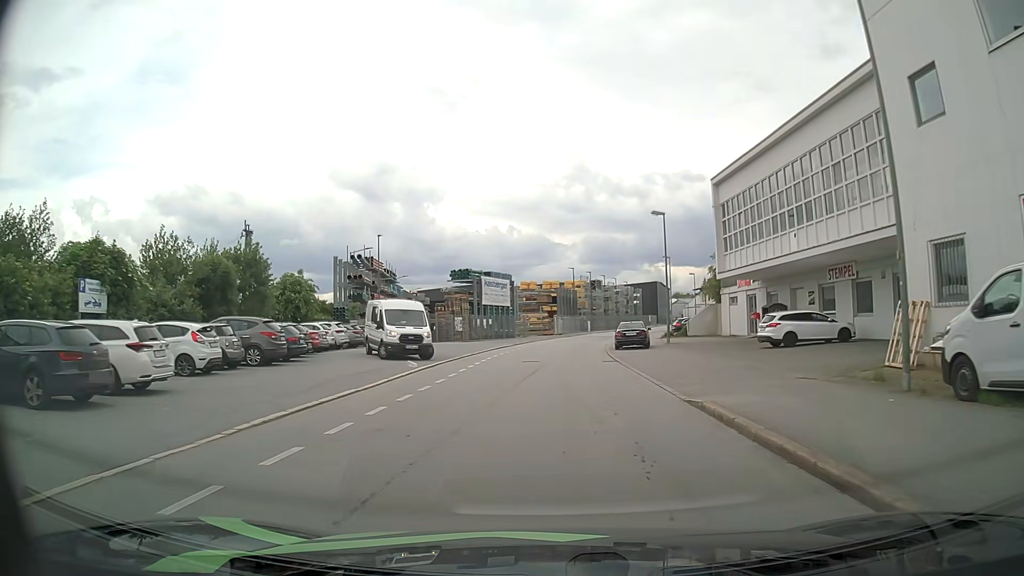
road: residential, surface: asphalt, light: Day
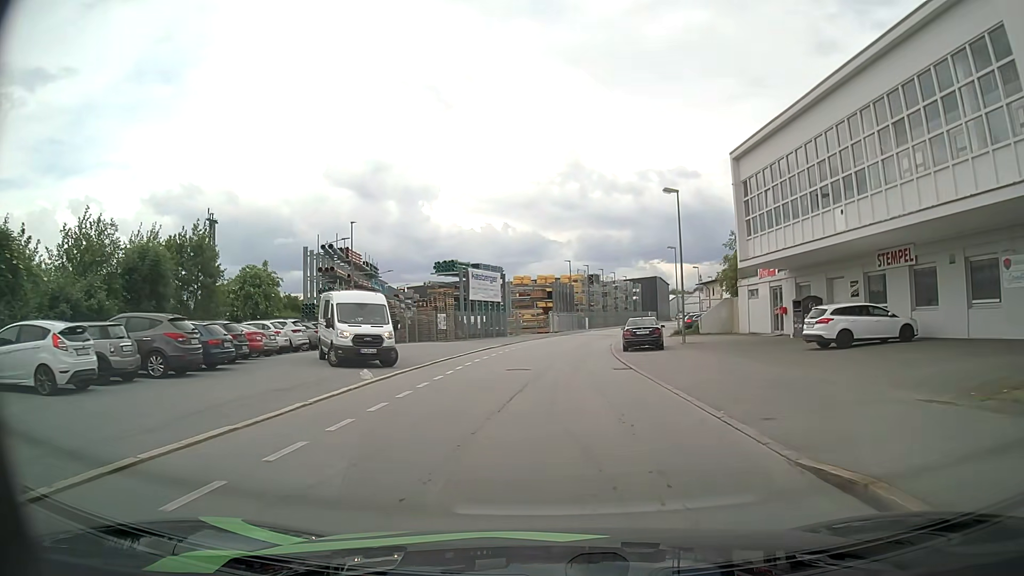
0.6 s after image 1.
(0.0, +6.0) m; 0°
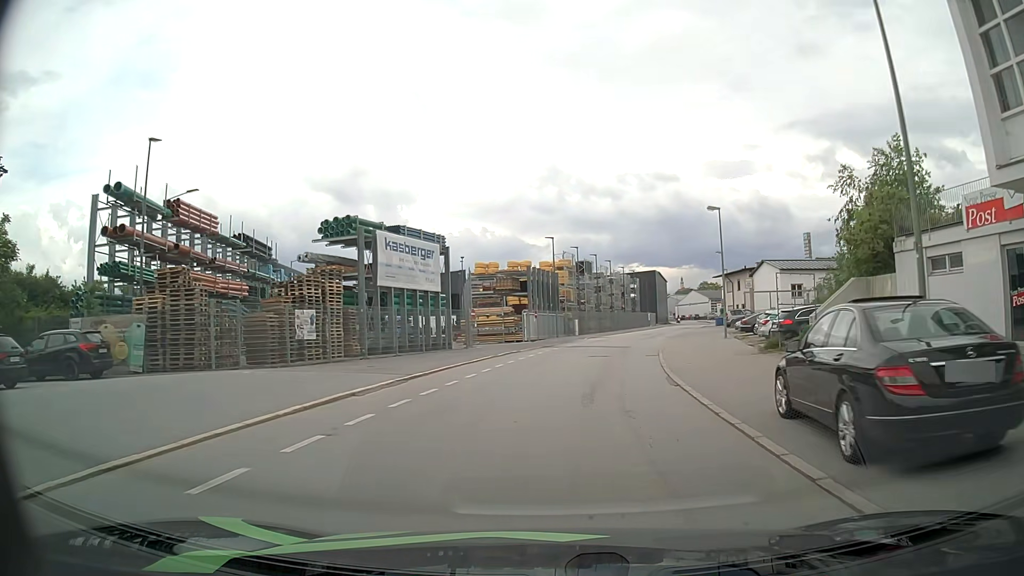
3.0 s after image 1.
(+0.3, +23.8) m; +2°
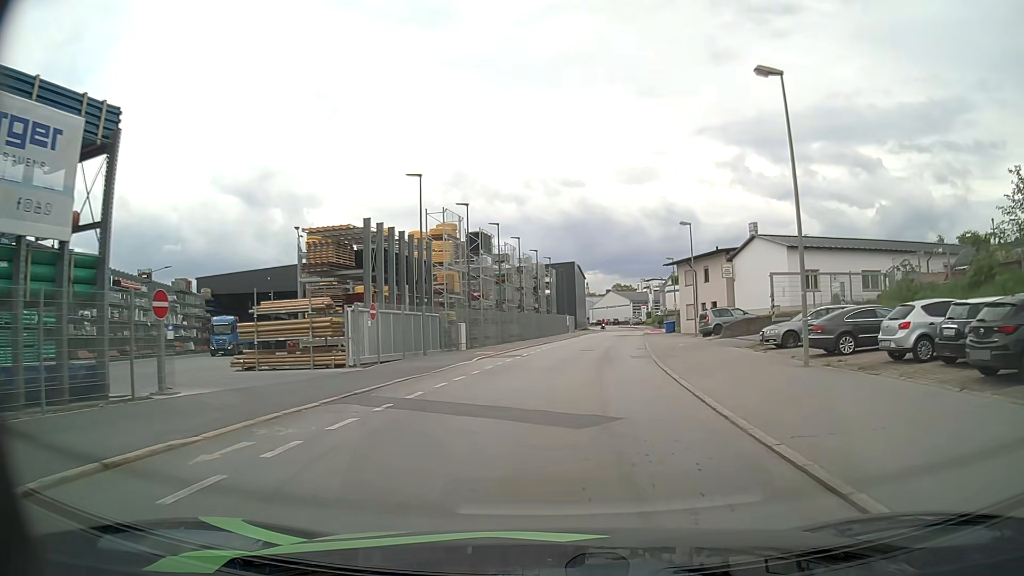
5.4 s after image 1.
(+1.5, +24.4) m; +8°
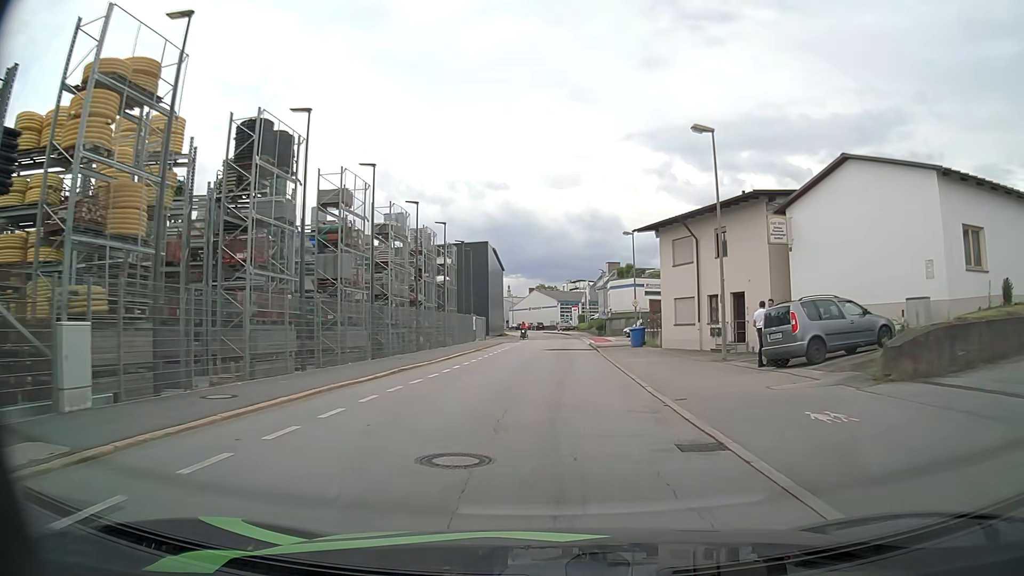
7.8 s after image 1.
(+1.6, +24.9) m; +6°
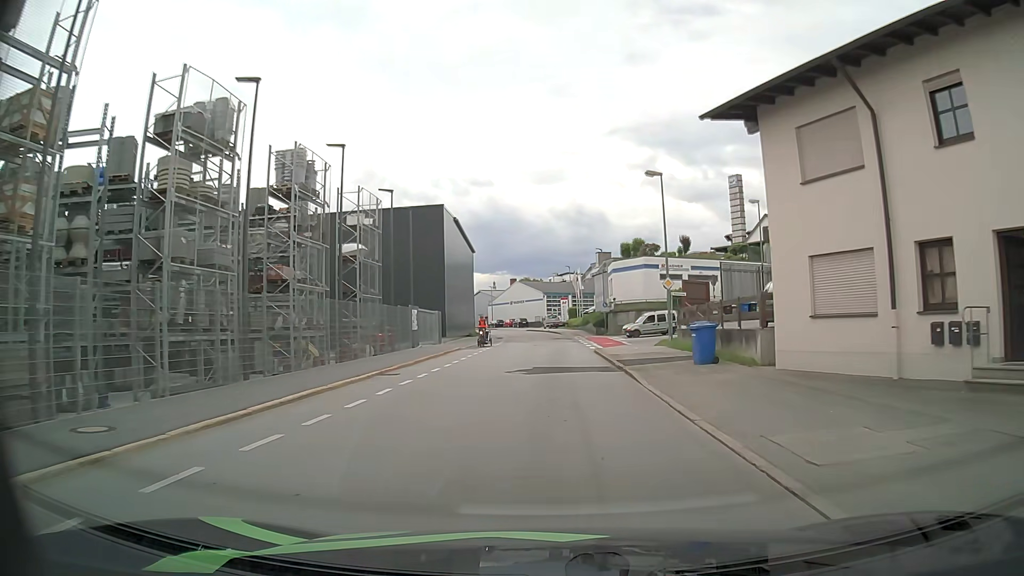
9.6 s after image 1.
(+0.4, +19.0) m; +1°
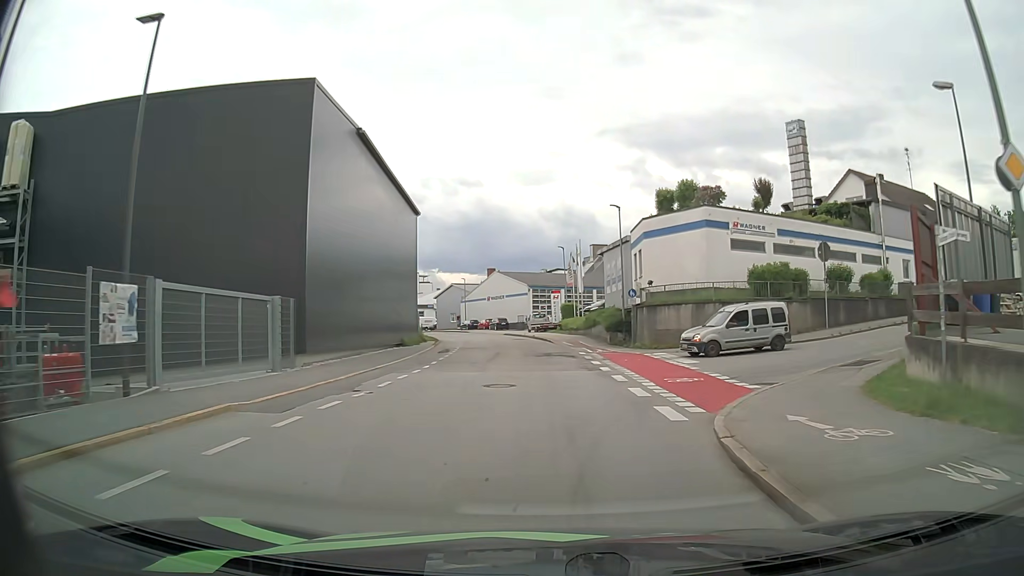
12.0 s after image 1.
(+0.4, +24.6) m; +1°
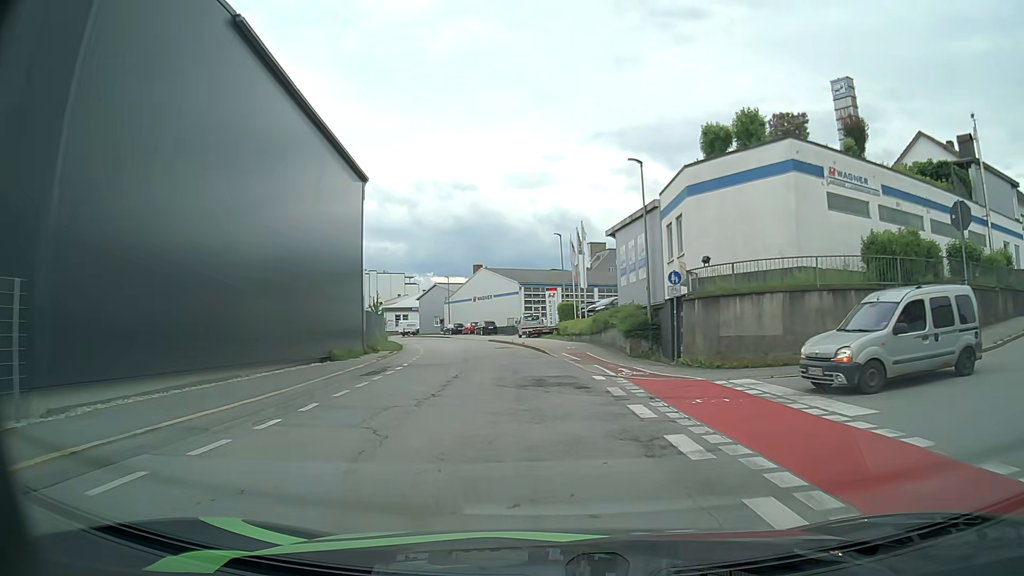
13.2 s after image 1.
(+0.1, +11.9) m; +1°
(0, +10) (-1, +20) (-2, +30) (-3, +40) (-5, +50) (-8, +59) (-10, +69) (-14, +78) (-18, +87) (-22, +96) m
